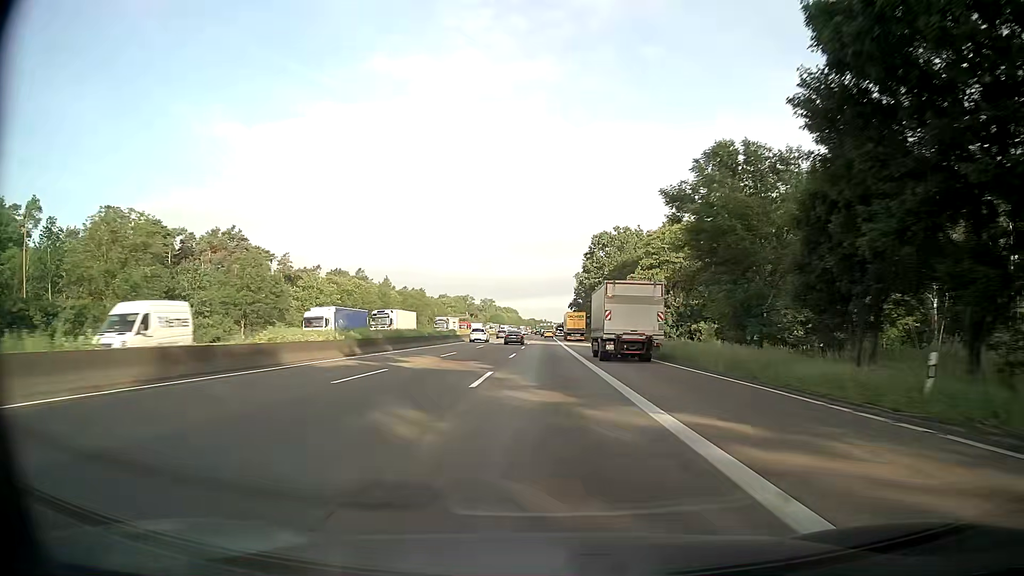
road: motorway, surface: asphalt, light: Day
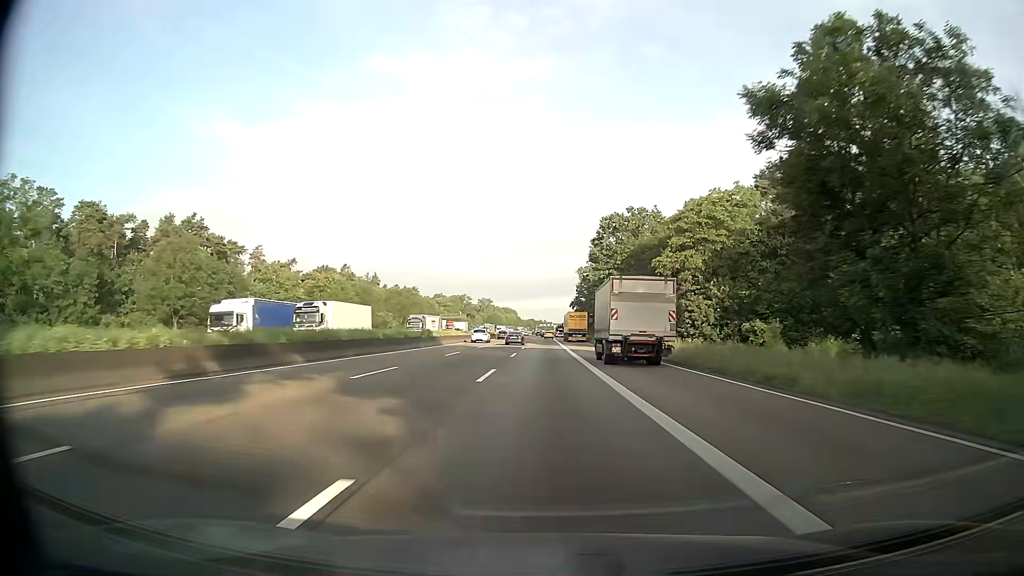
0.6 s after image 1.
(0.0, +16.1) m; 0°
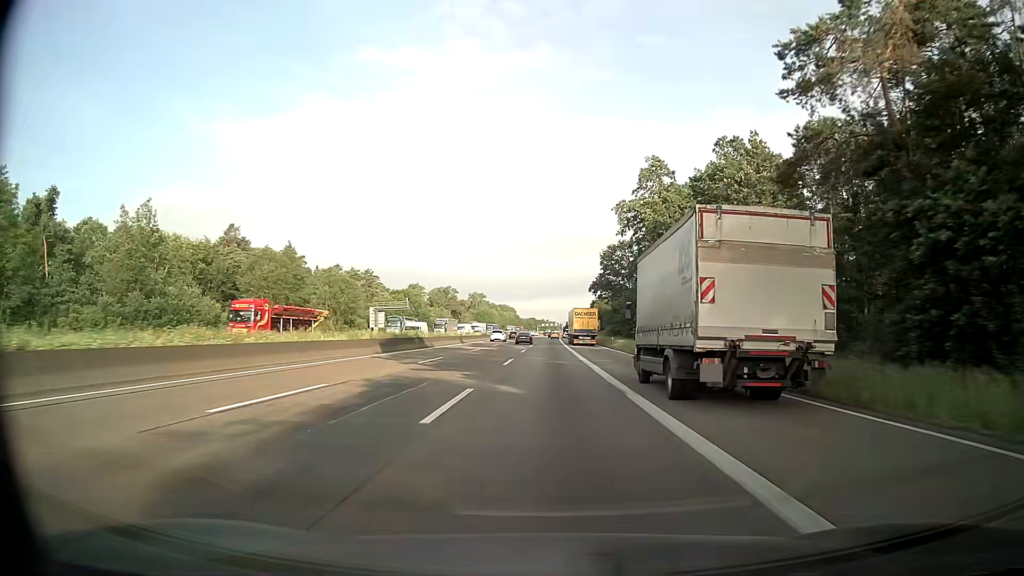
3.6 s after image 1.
(-0.1, +80.5) m; 0°
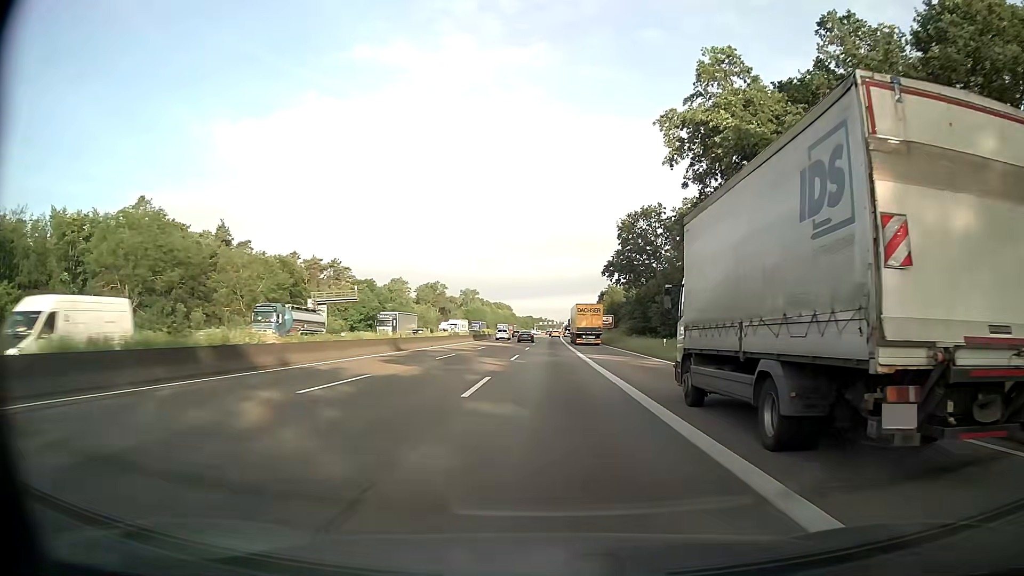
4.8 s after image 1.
(0.0, +32.2) m; 0°
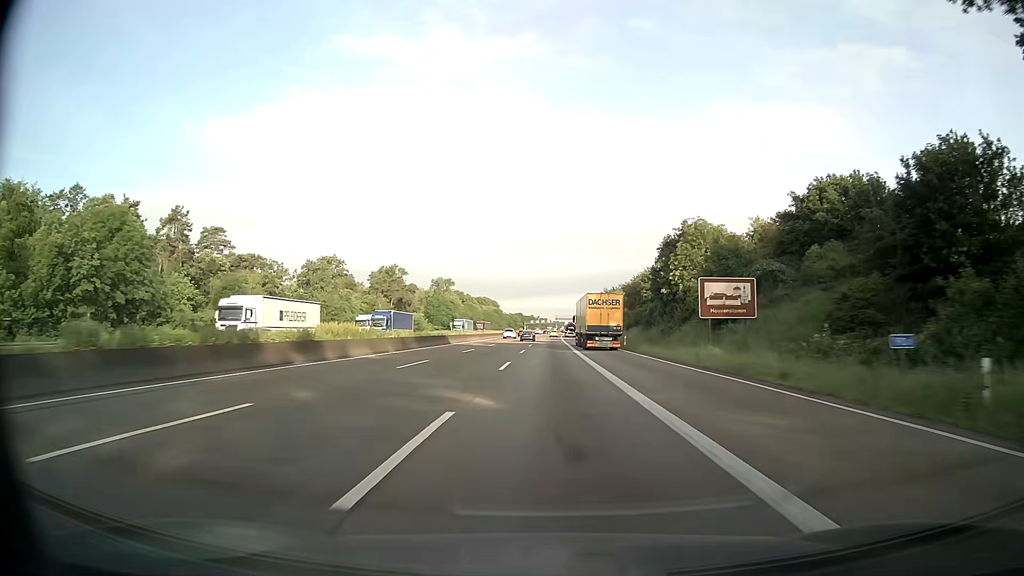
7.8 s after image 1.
(+0.6, +80.5) m; +1°
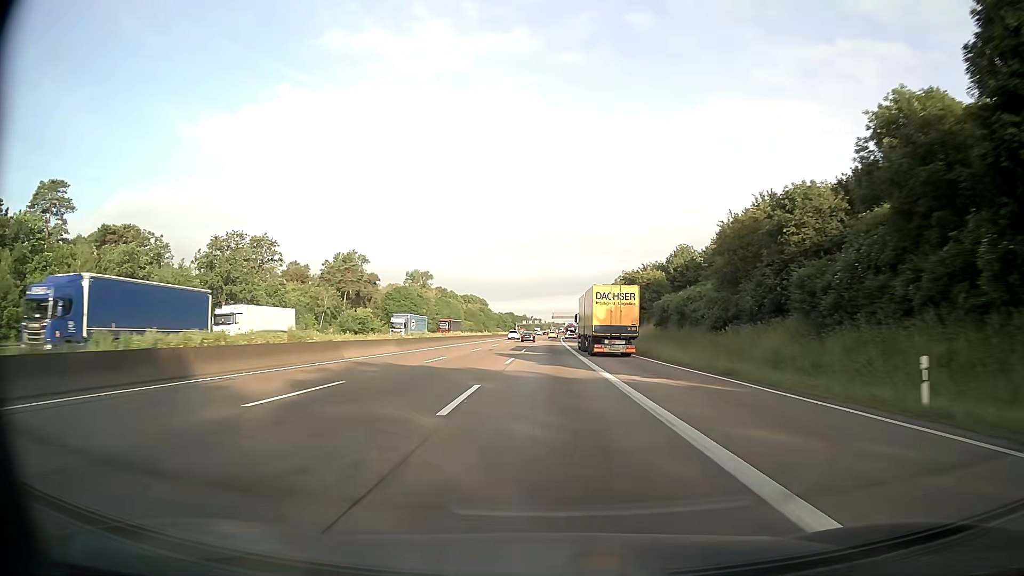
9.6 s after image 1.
(+0.3, +48.4) m; +1°
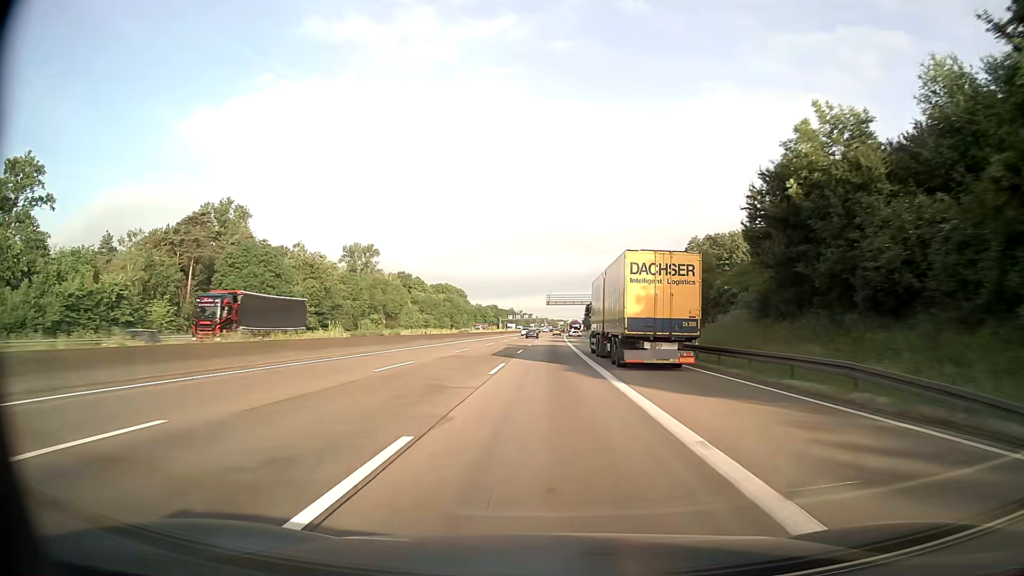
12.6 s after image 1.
(+0.4, +80.7) m; +1°
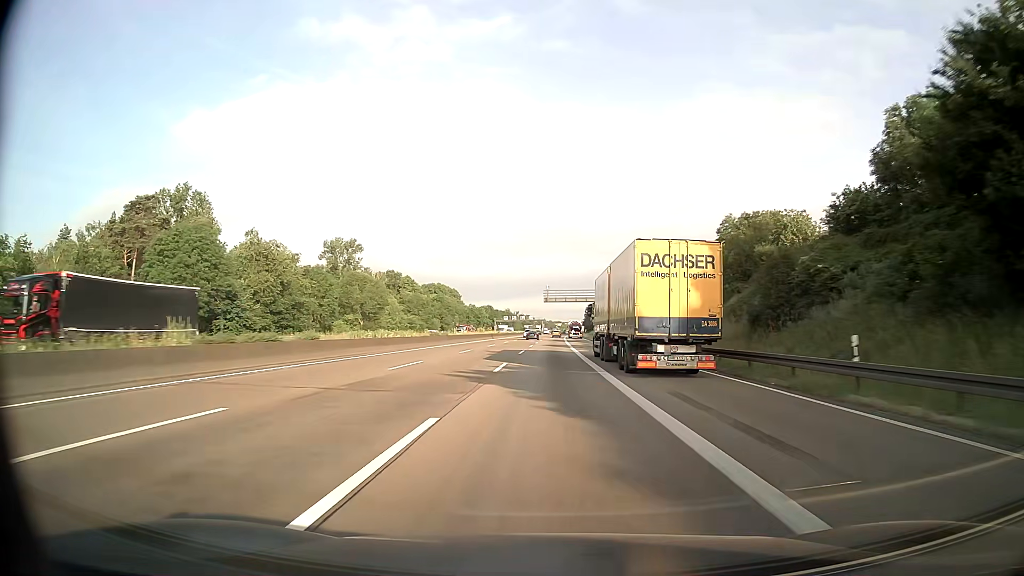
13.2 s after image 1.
(0.0, +16.1) m; 0°
(0, +10) (0, +20) (0, +30) (0, +40) (0, +50) (0, +60) (+1, +70) (+1, +80) (+1, +90) (+1, +100) m
